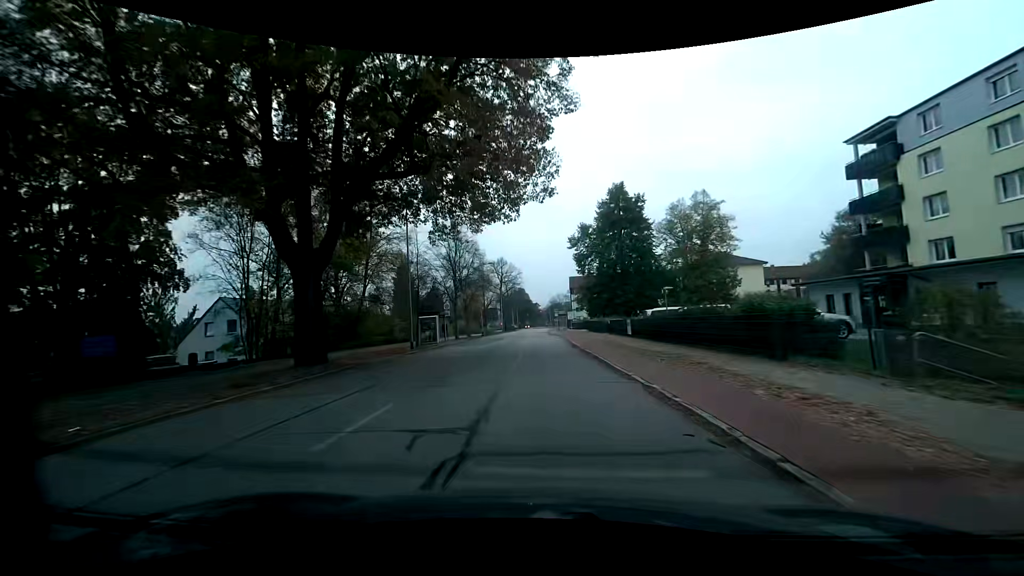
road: residential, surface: asphalt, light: Day
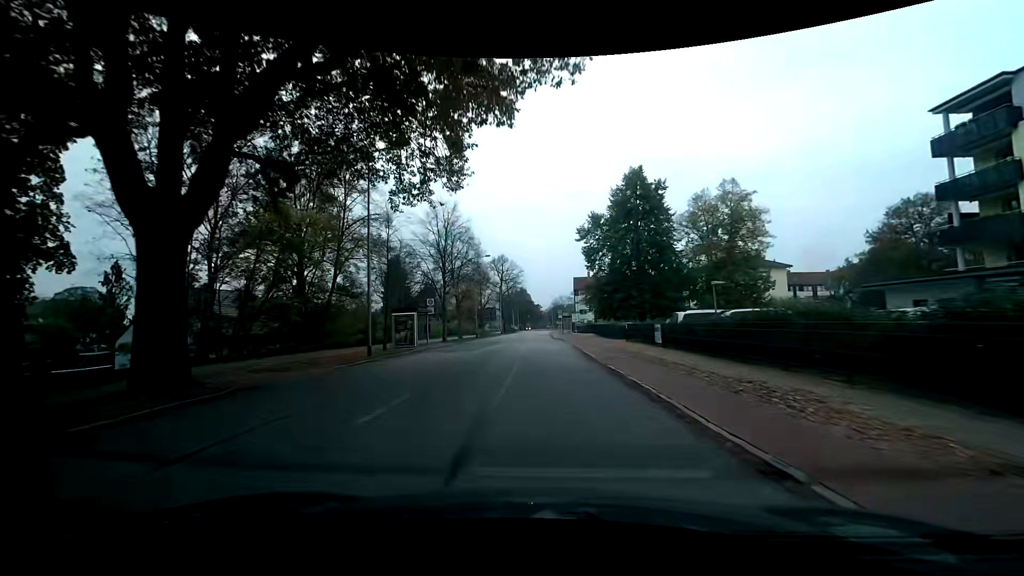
(0.0, +7.8) m; 0°
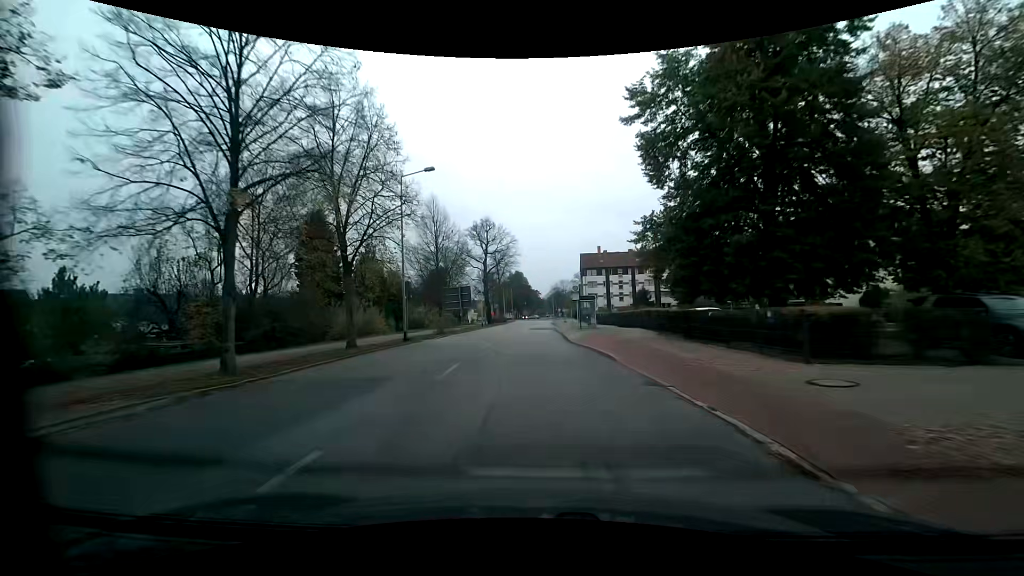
(+0.1, +31.3) m; +1°
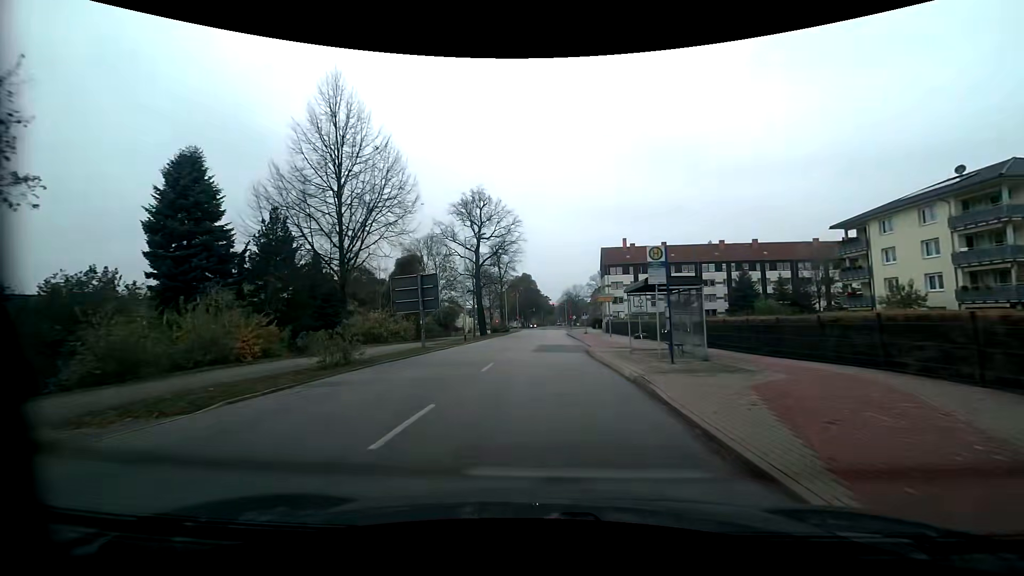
(-0.4, +23.7) m; -1°
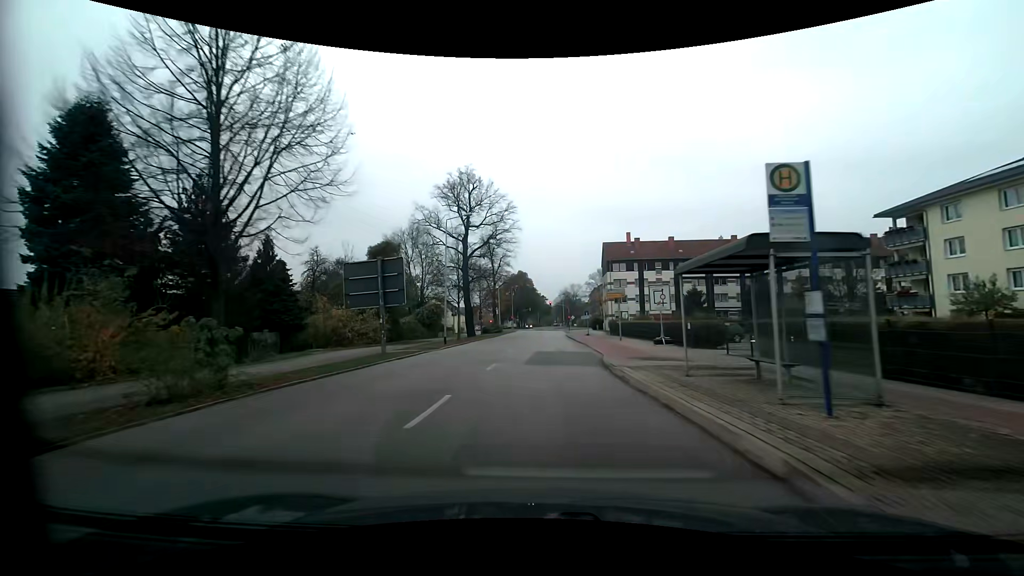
(0.0, +7.9) m; +1°
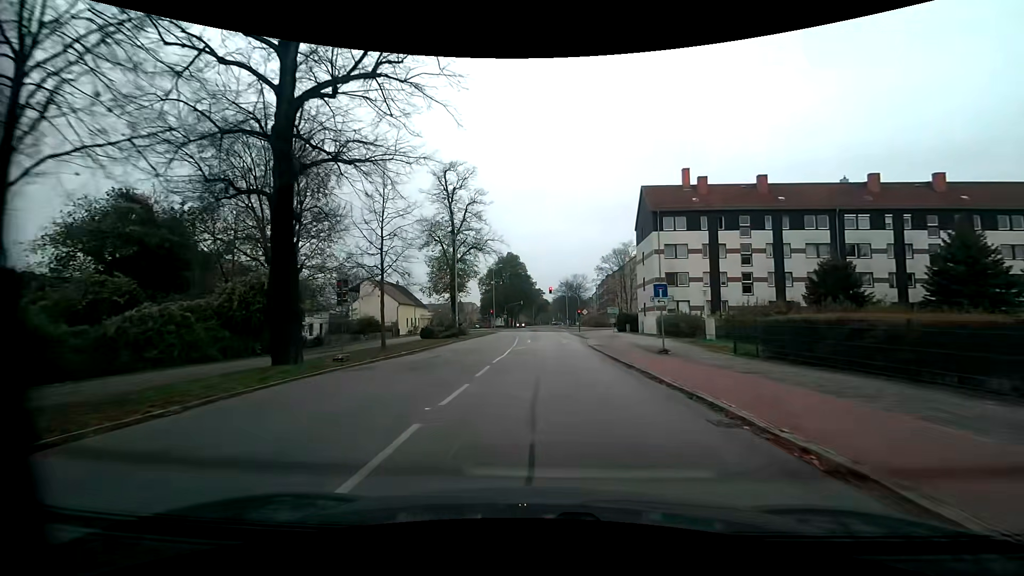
(+0.1, +38.5) m; 0°
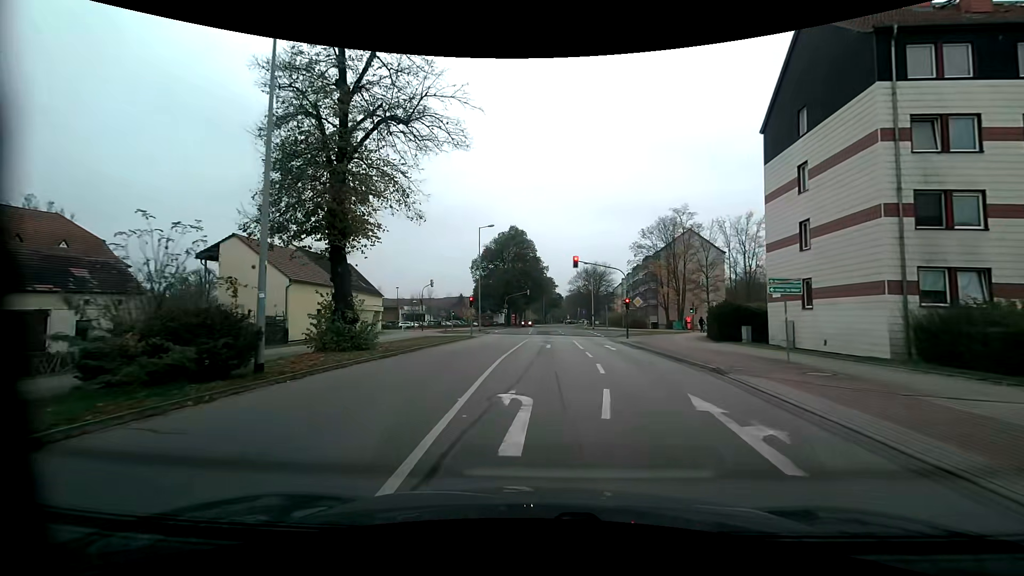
(-0.6, +31.1) m; -2°
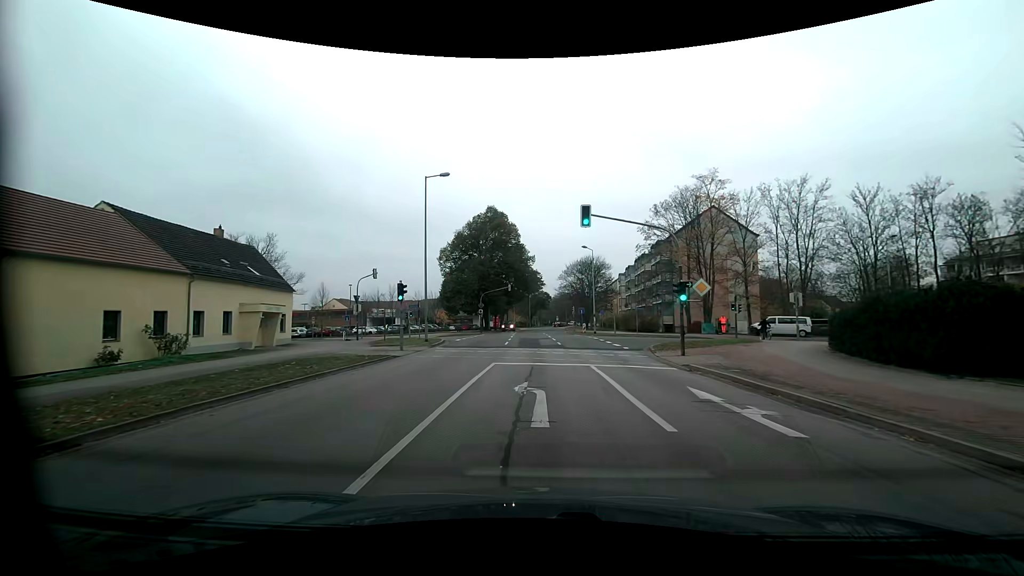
(+0.5, +18.0) m; +3°
(0, +10) (0, +20) (0, +30) (-1, +40) (-5, +49) (-14, +54) (-23, +57) (-32, +61) (-42, +64) (-51, +68) m
